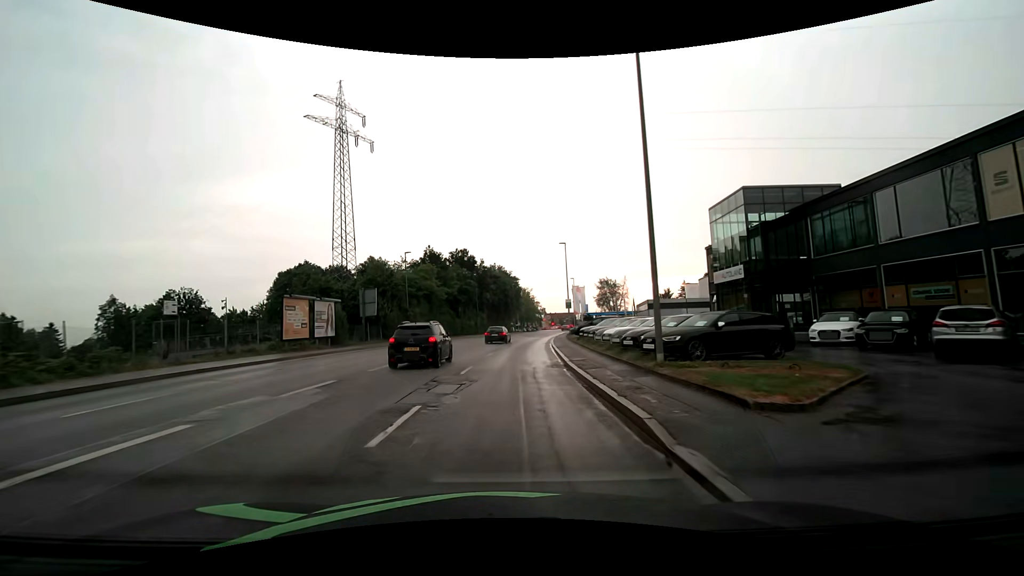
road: tertiary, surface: asphalt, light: Day
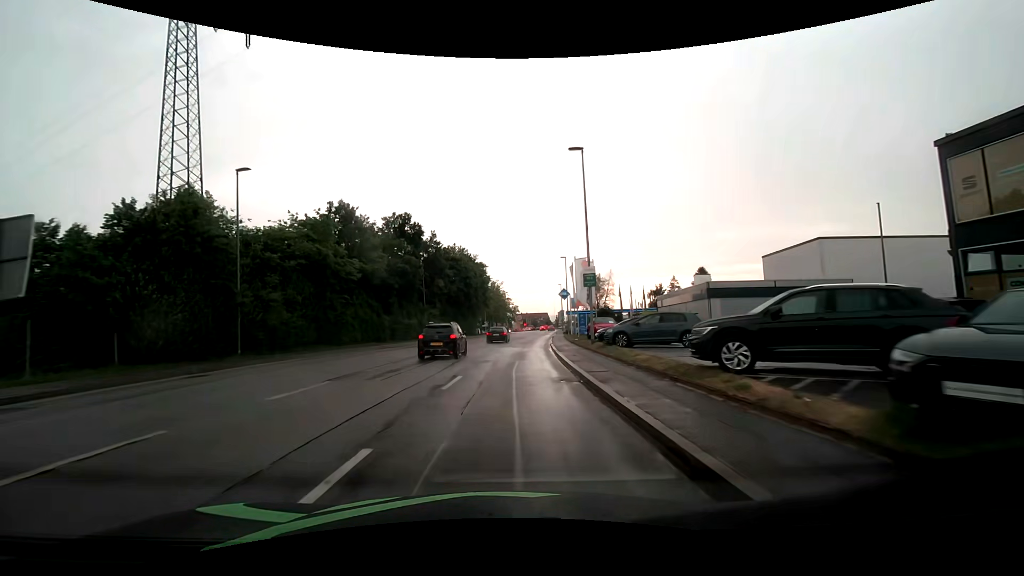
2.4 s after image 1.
(+1.0, +30.4) m; +4°
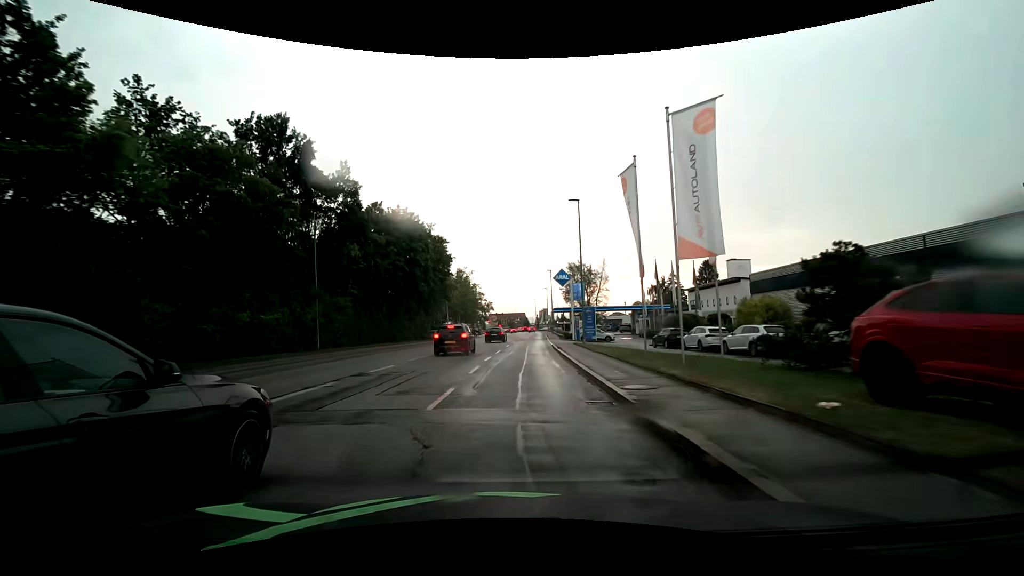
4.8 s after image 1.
(+0.7, +30.1) m; +3°
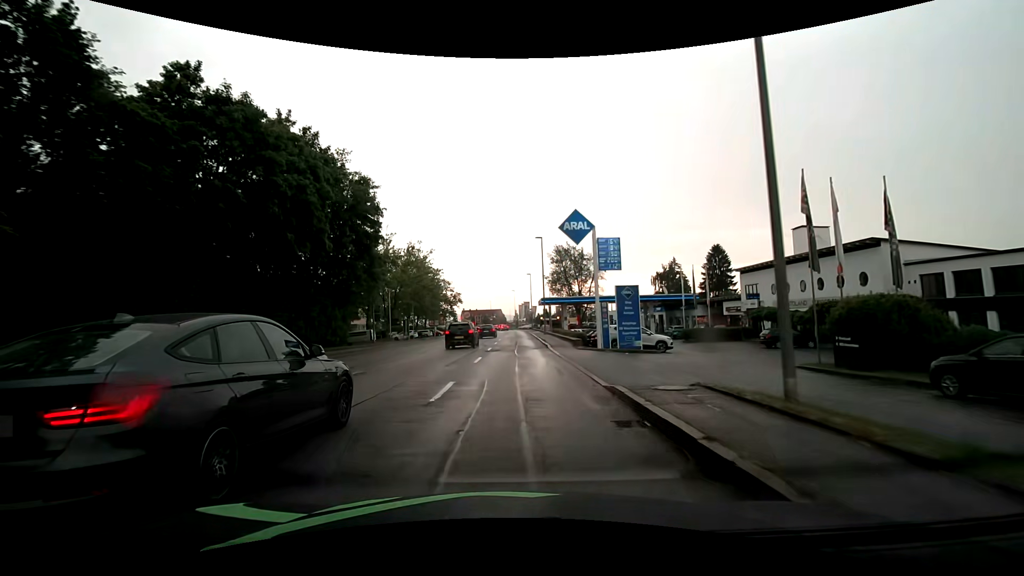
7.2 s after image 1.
(+0.7, +27.2) m; +3°
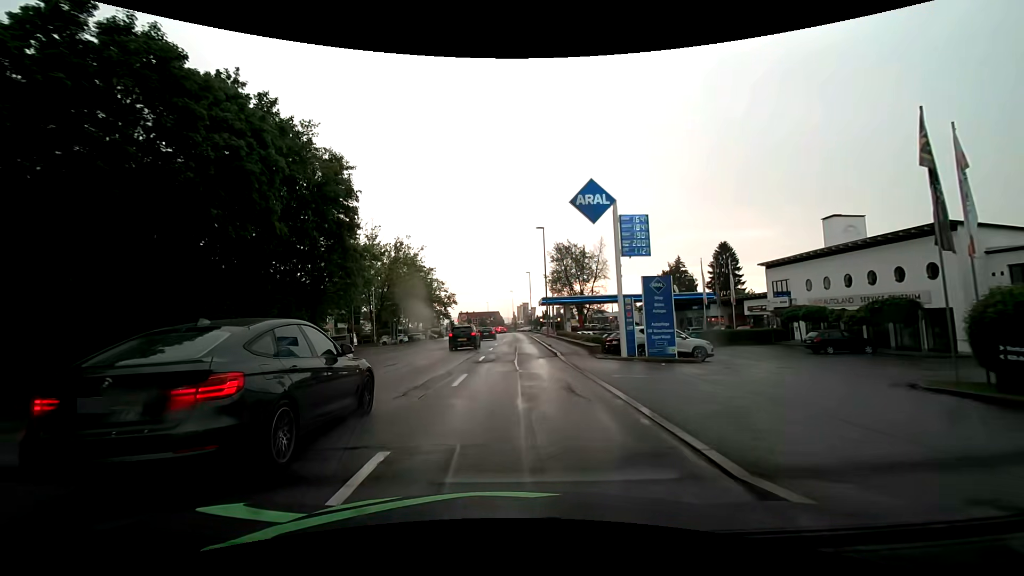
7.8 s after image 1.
(0.0, +6.3) m; 0°
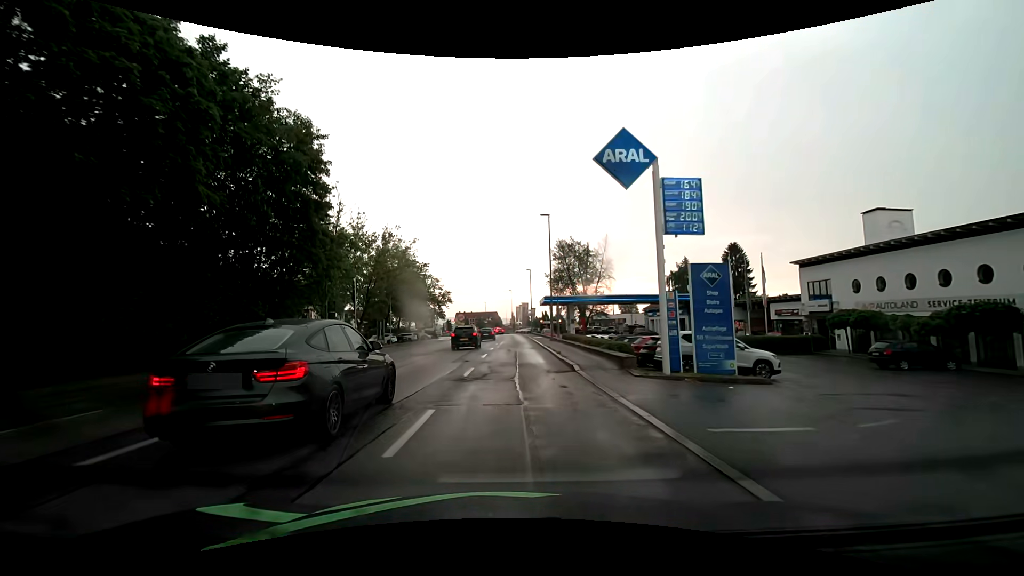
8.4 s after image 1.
(-0.1, +6.1) m; -1°
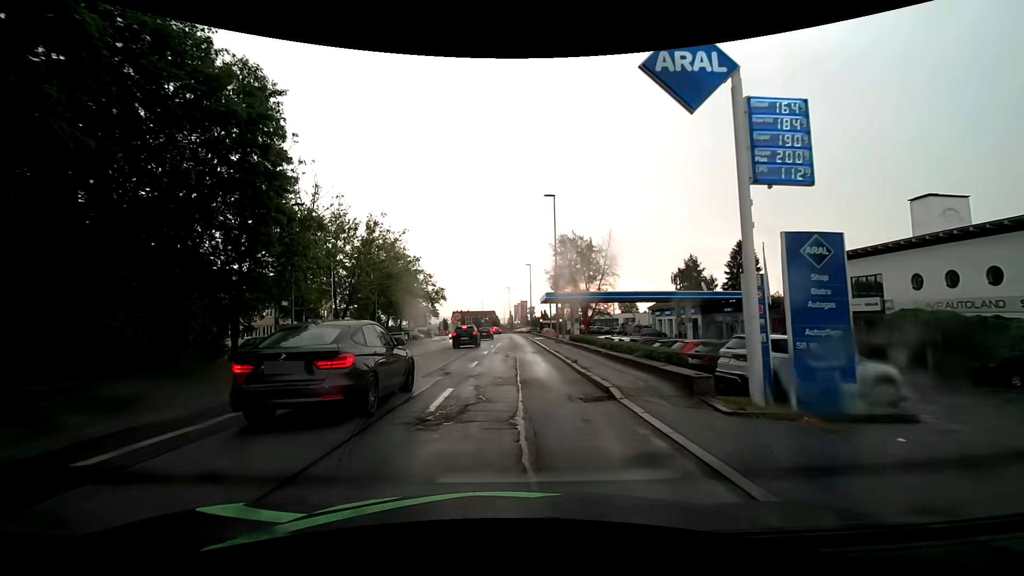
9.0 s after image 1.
(+0.1, +5.8) m; +1°
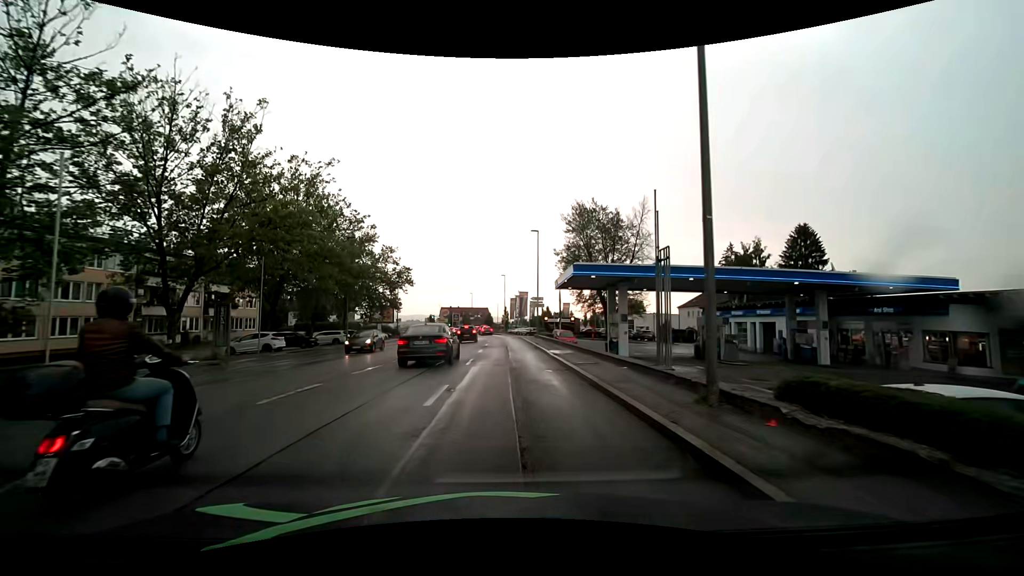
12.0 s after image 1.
(+0.1, +25.8) m; -1°
(0, +10) (0, +20) (+1, +30) (+1, +40) (+1, +50) (0, +60) (0, +70) (-1, +80) (-2, +90) (-4, +100) m
